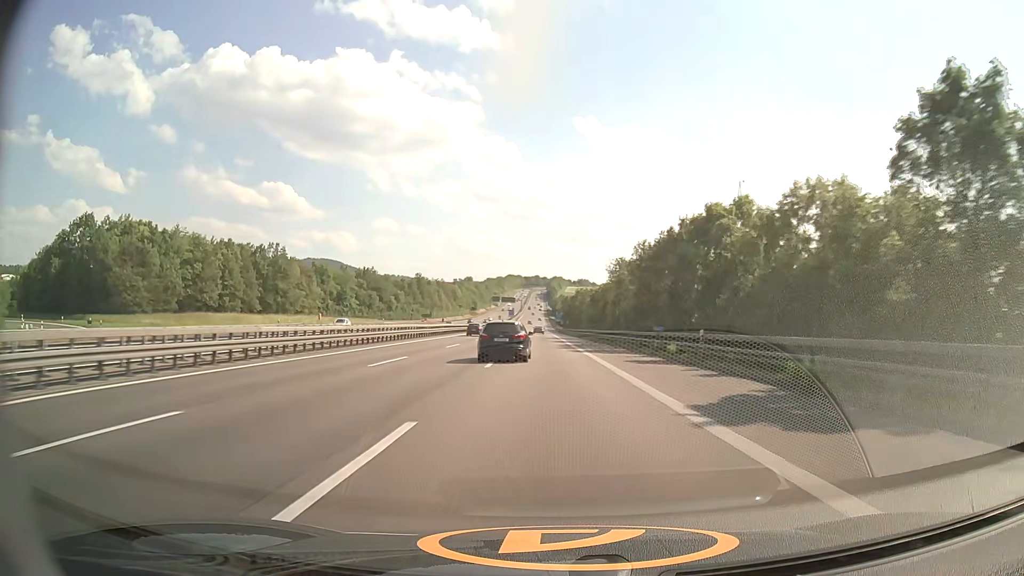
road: motorway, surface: asphalt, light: Day
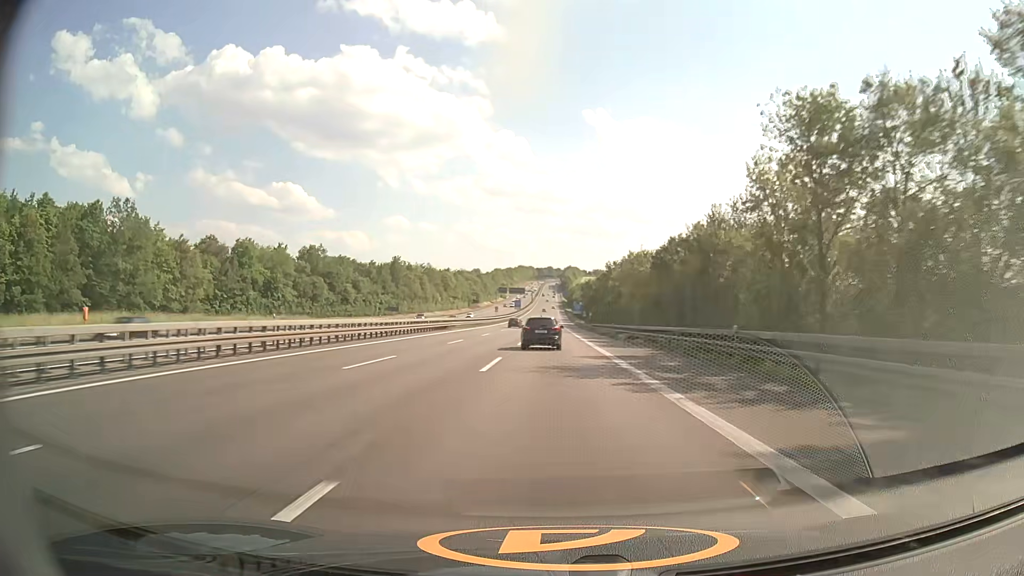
(-0.8, +57.5) m; -1°
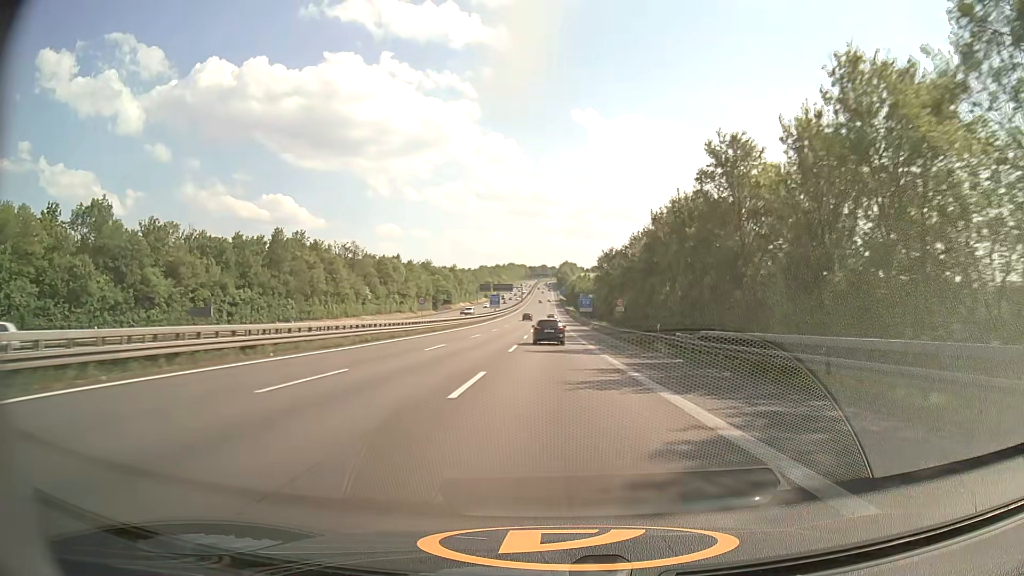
(+0.2, +77.2) m; 0°
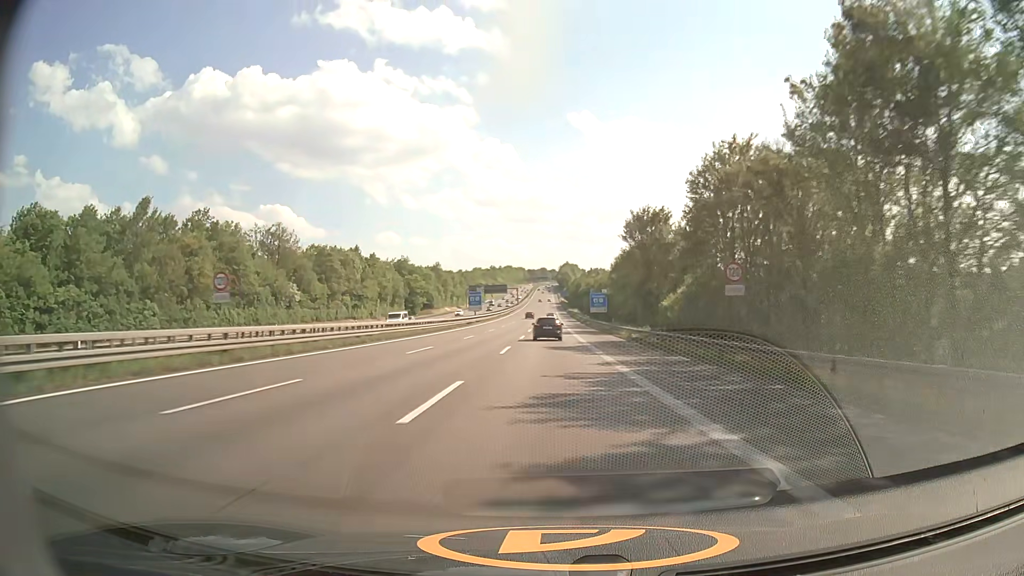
(+0.1, +38.9) m; 0°
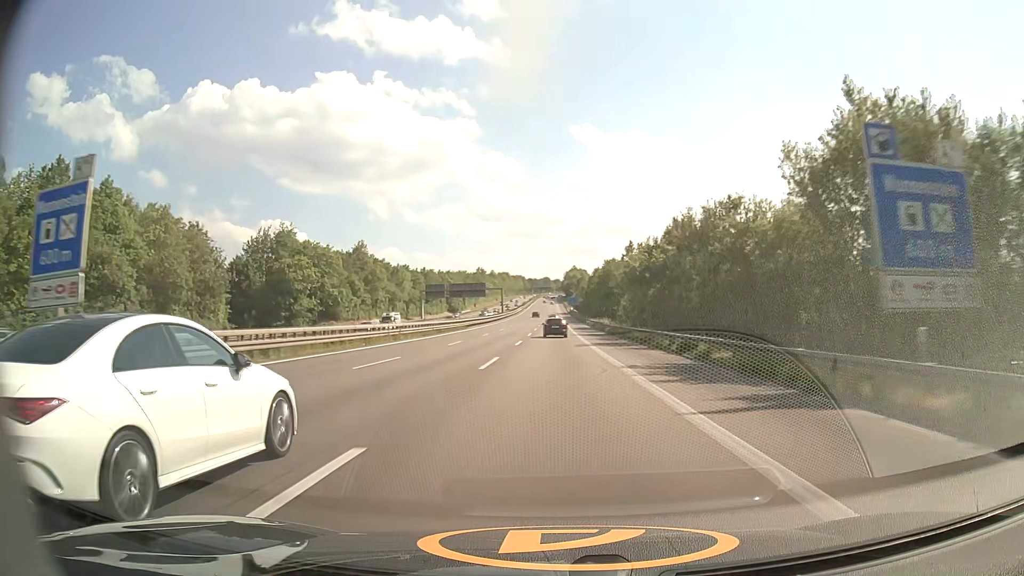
(-0.4, +97.4) m; 0°
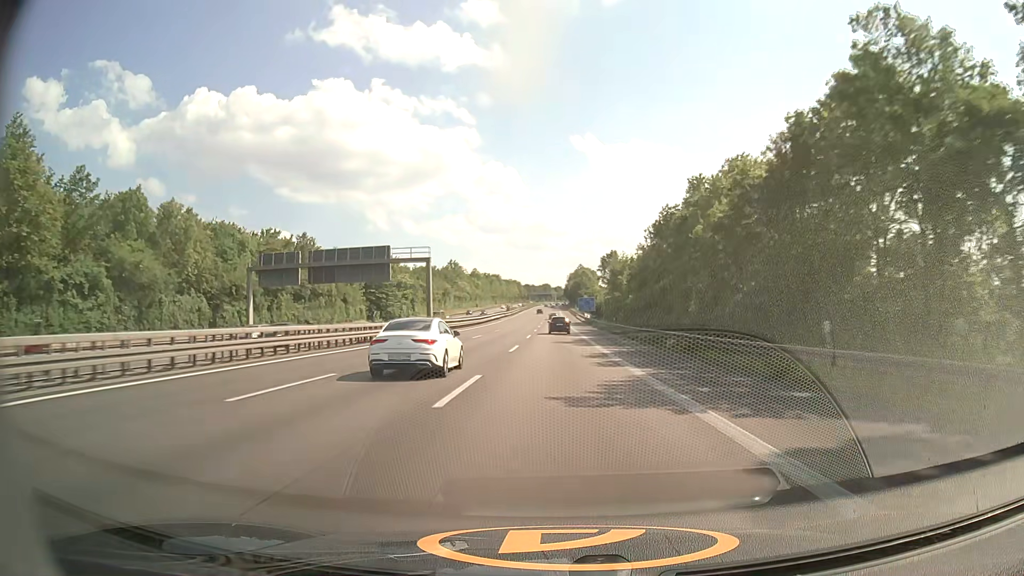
(0.0, +97.9) m; 0°
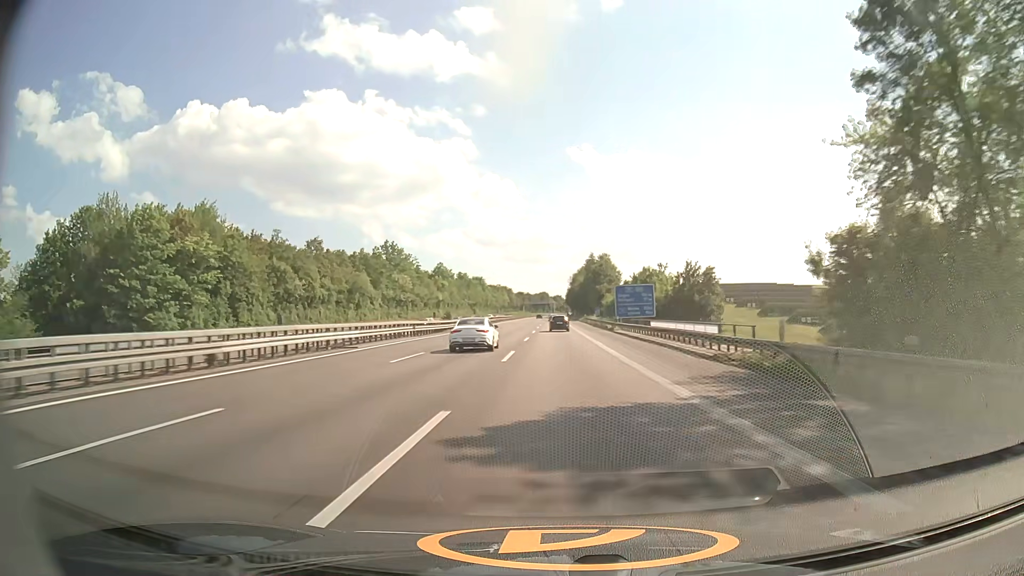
(-0.1, +96.1) m; 0°
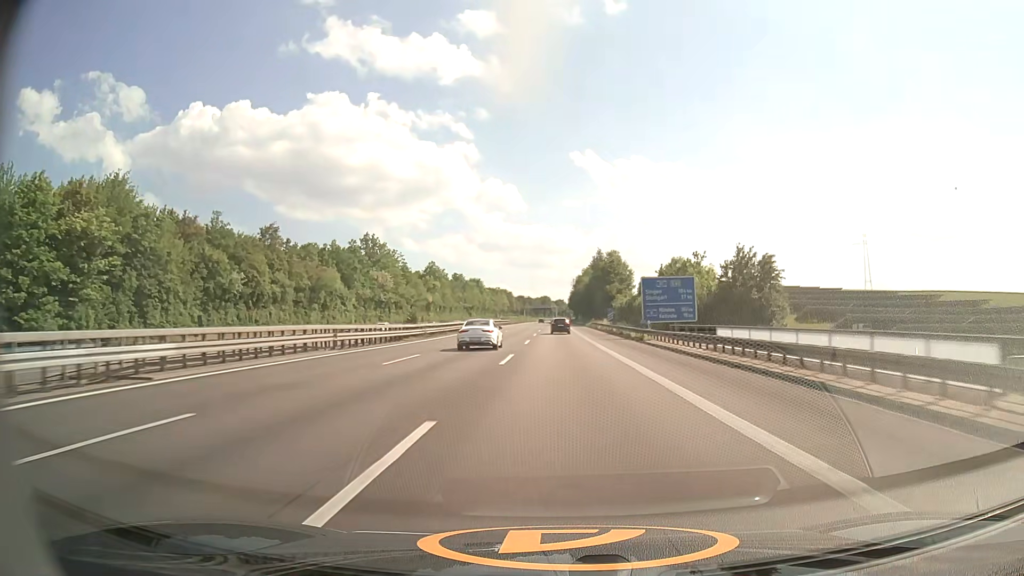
(0.0, +19.0) m; 0°
(0, +10) (0, +20) (0, +30) (0, +40) (0, +50) (0, +60) (0, +70) (0, +80) (0, +90) (0, +100) m
